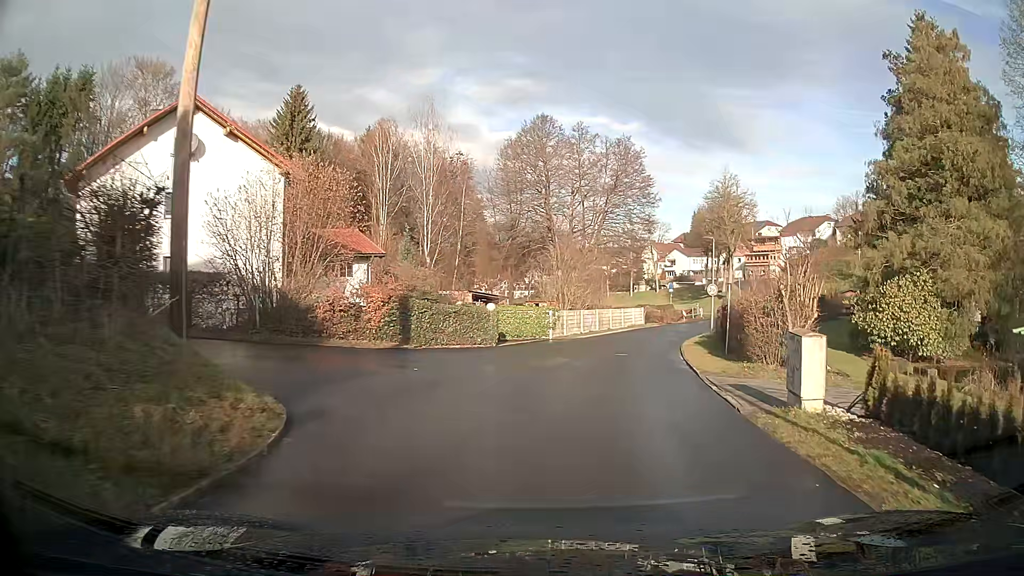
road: residential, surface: asphalt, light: Day
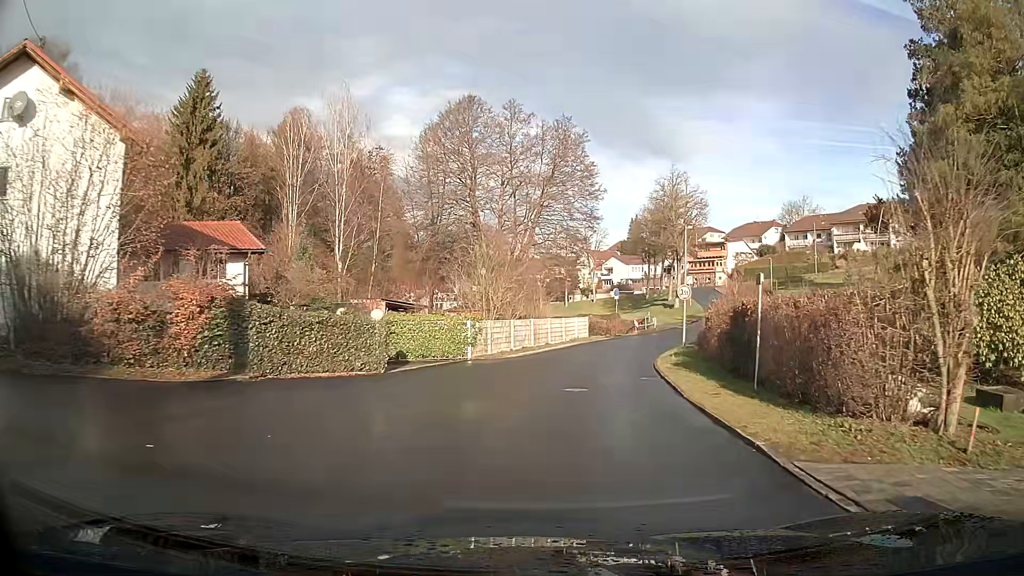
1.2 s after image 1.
(+0.5, +8.6) m; +5°
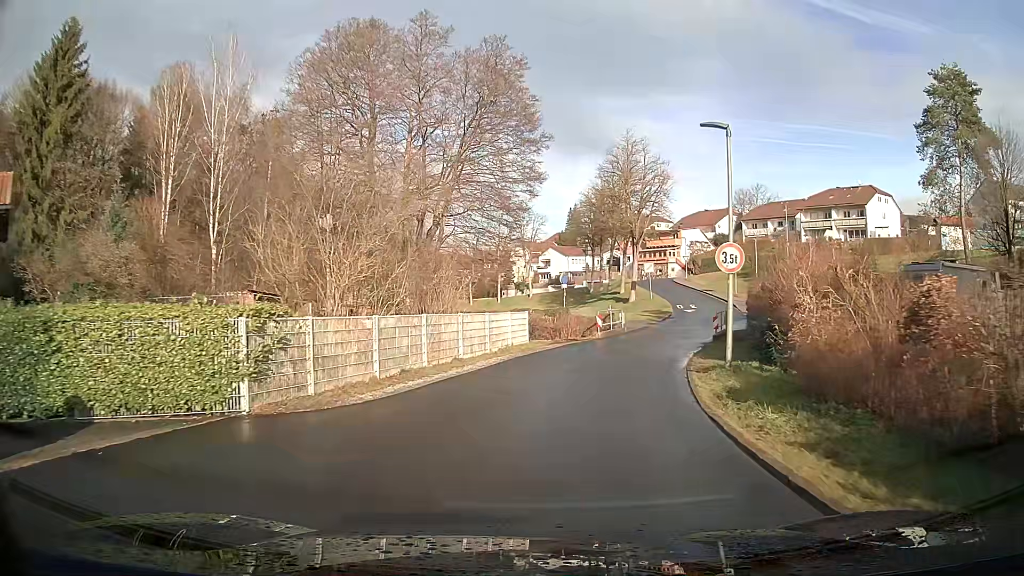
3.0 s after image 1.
(+0.7, +14.1) m; +6°
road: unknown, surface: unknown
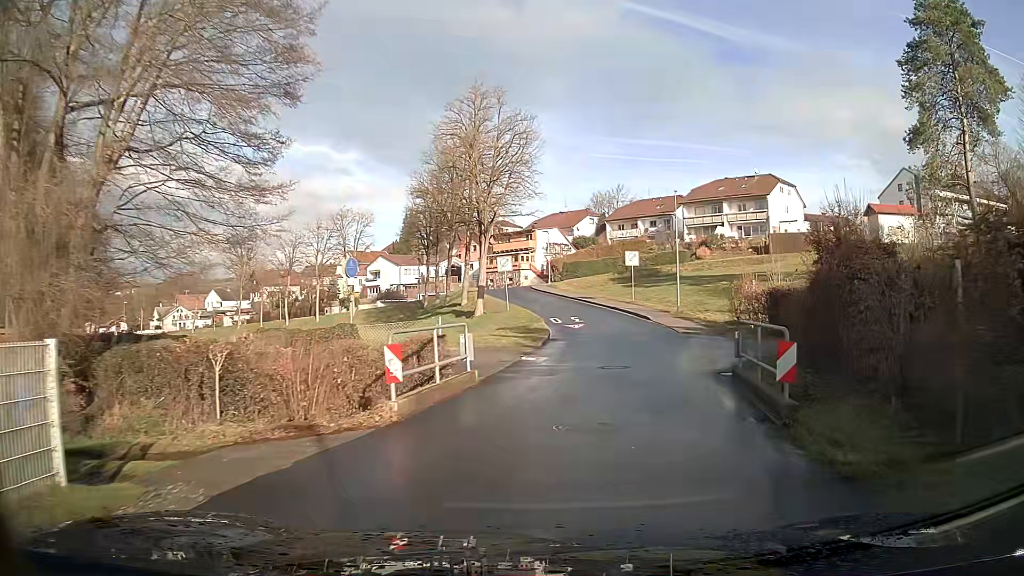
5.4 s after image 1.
(+2.3, +19.7) m; +14°
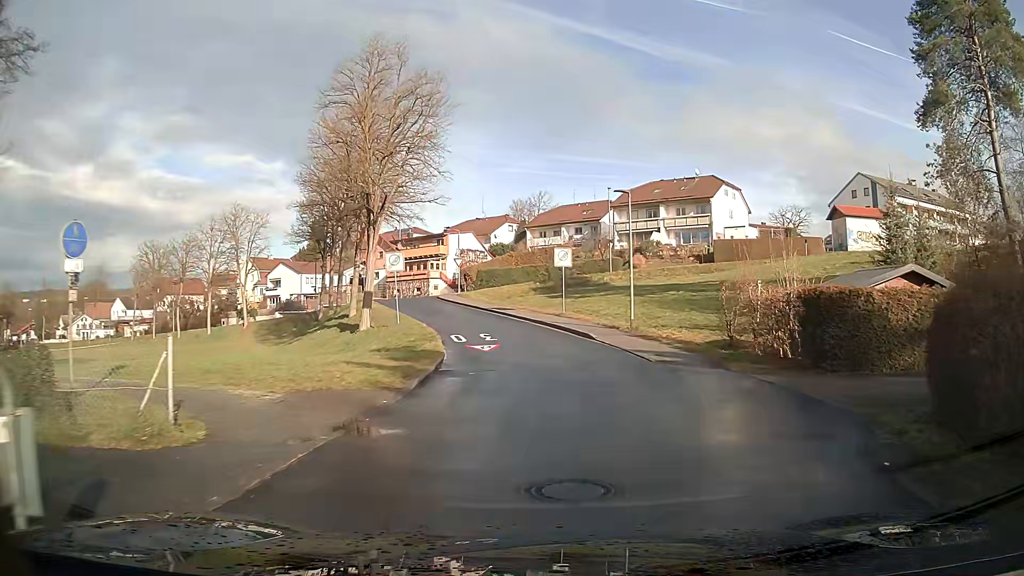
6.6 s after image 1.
(+0.5, +10.1) m; +6°
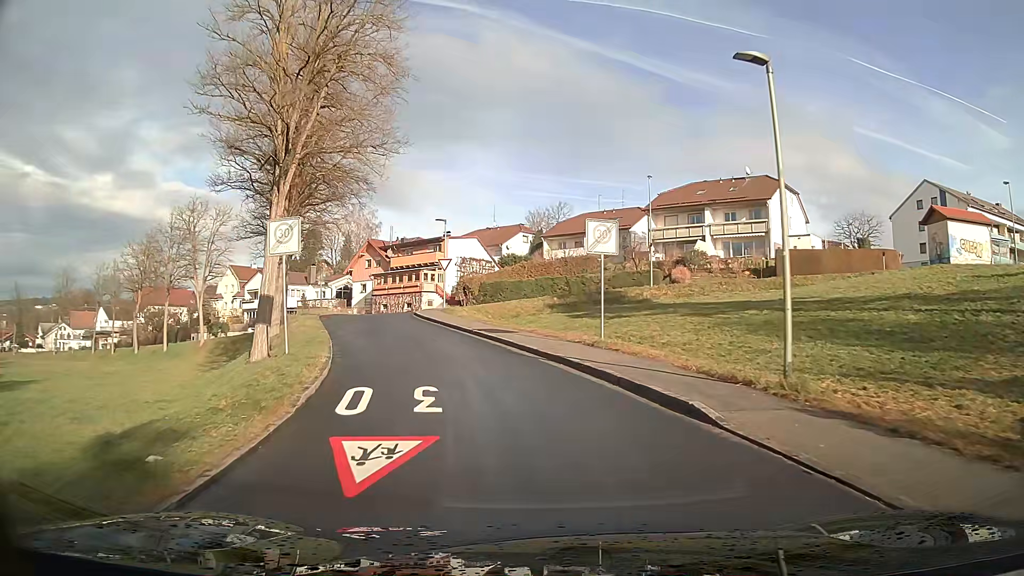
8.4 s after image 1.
(-0.4, +15.1) m; -5°
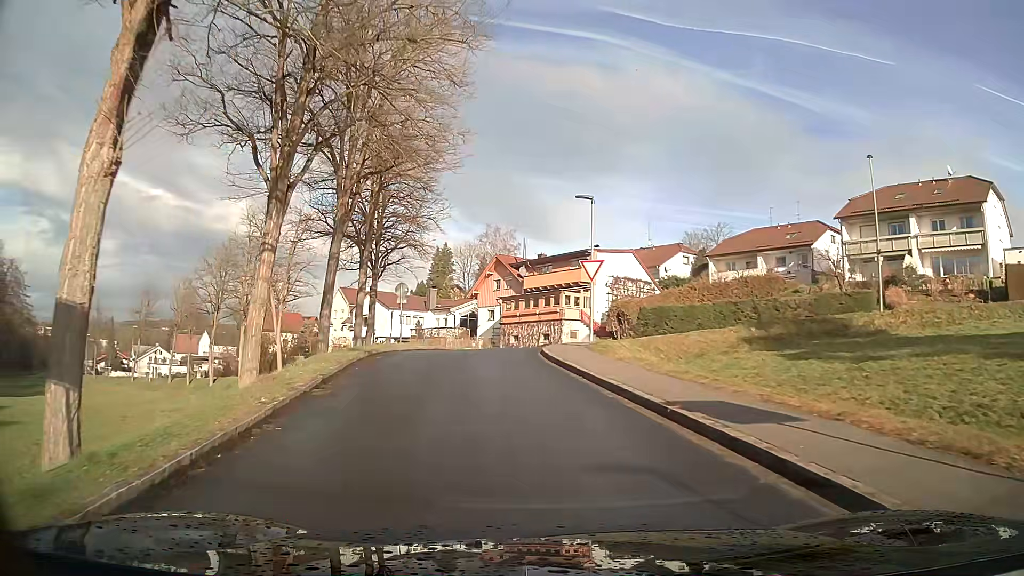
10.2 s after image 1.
(-1.4, +14.8) m; -11°
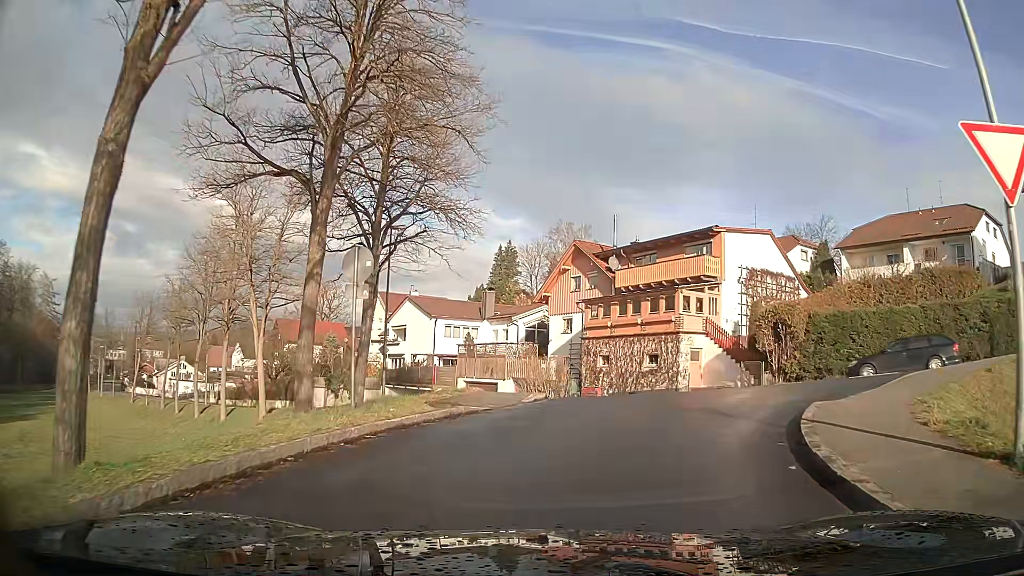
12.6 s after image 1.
(-1.1, +17.2) m; -3°
